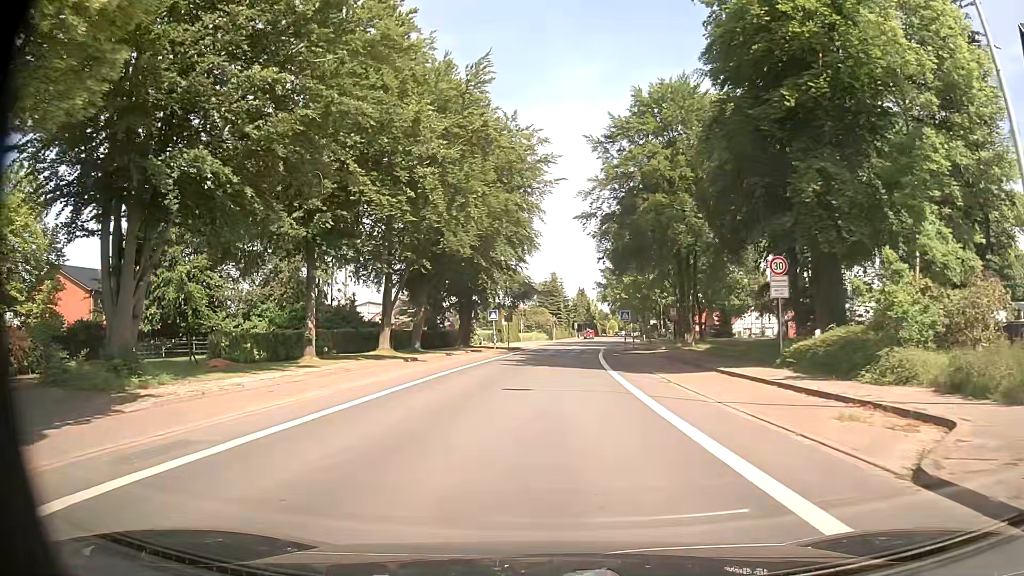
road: secondary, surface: asphalt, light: Day
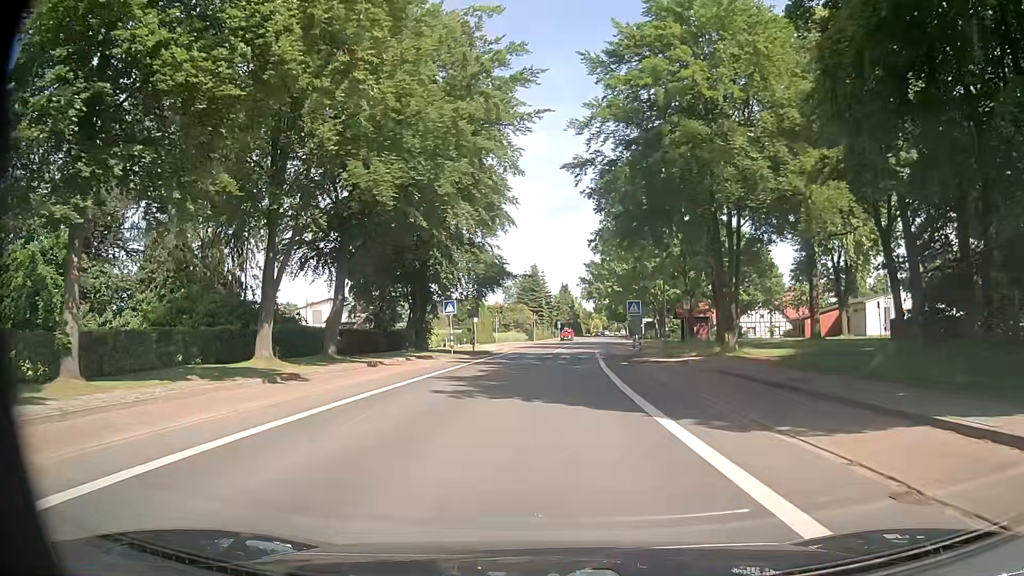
(+0.1, +14.5) m; +2°
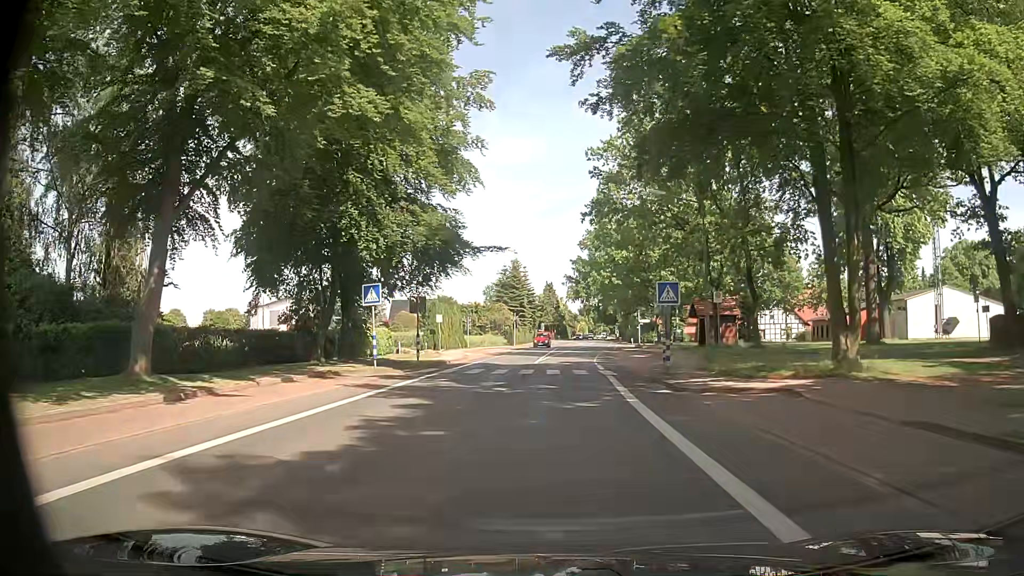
(0.0, +14.1) m; 0°
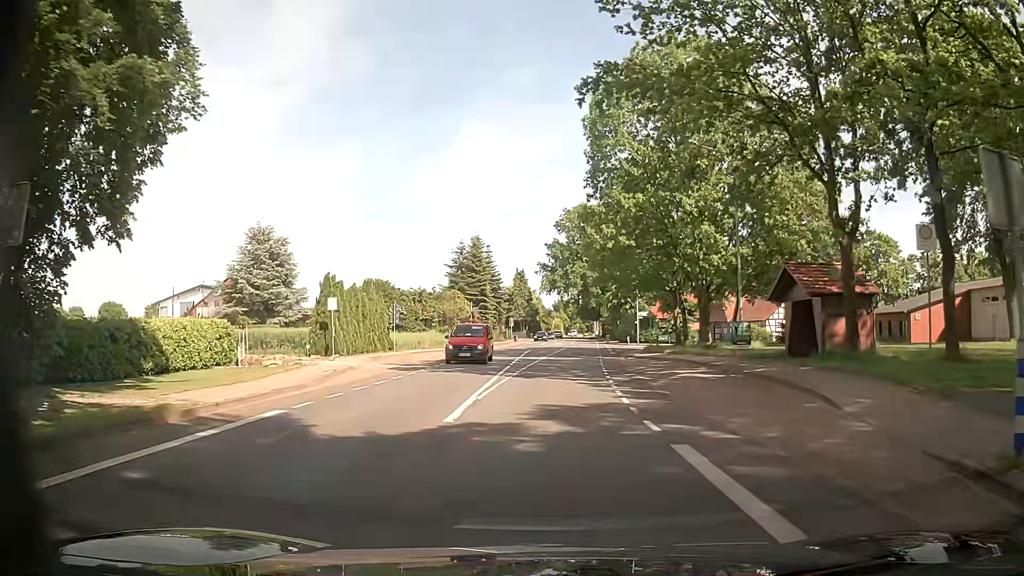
(+0.8, +24.0) m; +4°
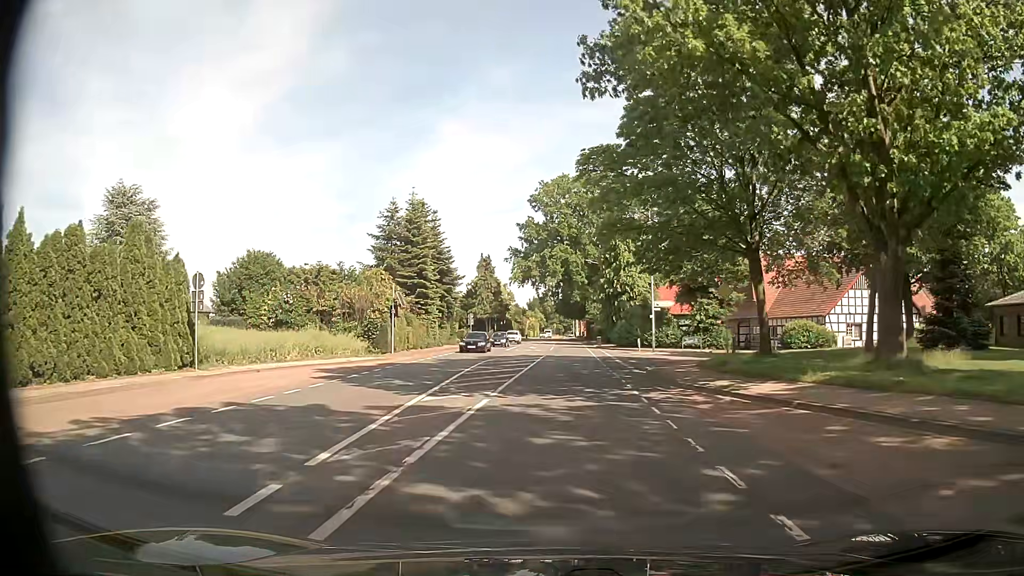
(+0.2, +25.3) m; +1°
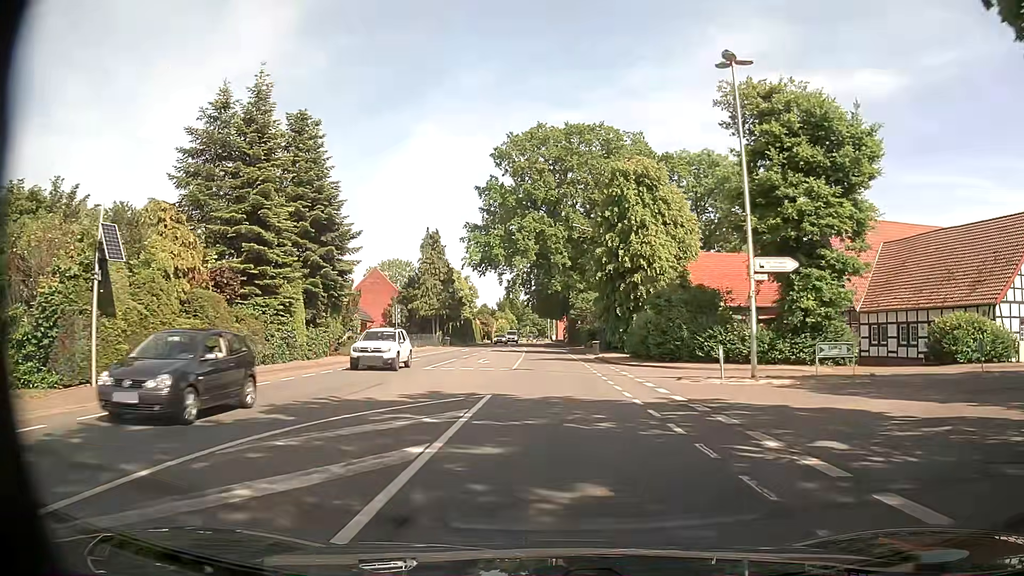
(+0.5, +28.2) m; +2°
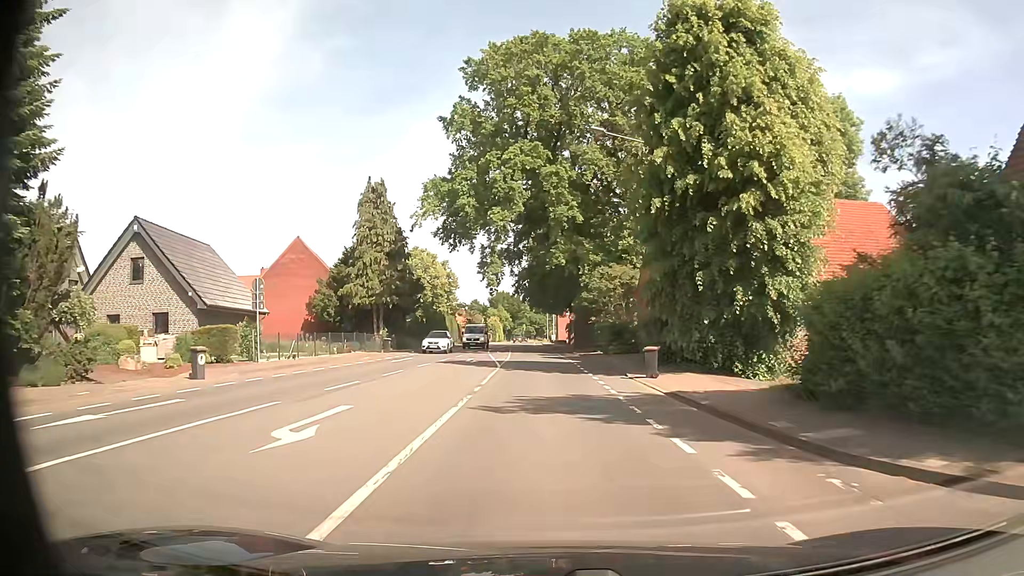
(+0.4, +25.5) m; +1°
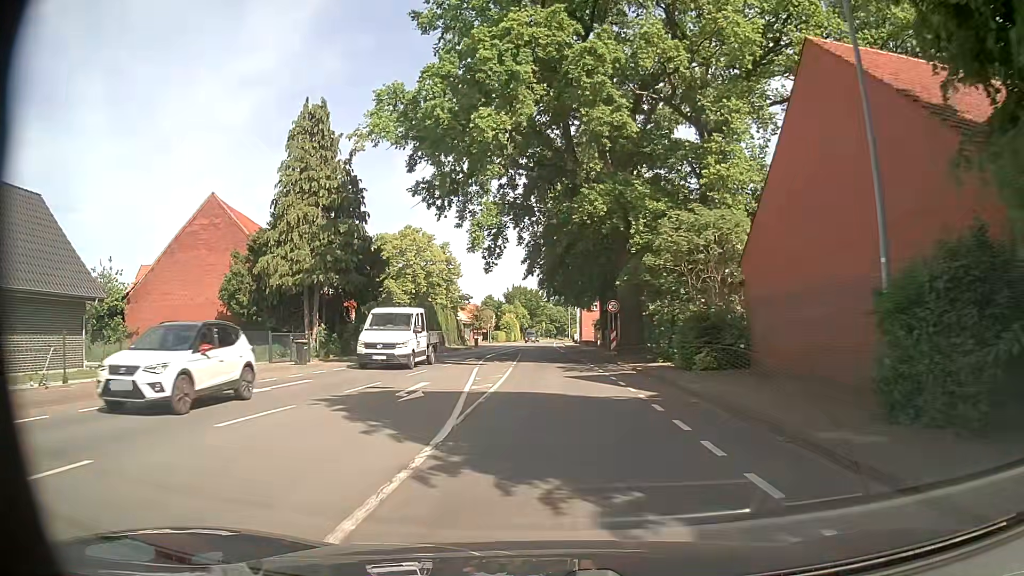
(-0.4, +18.8) m; -3°
(0, +10) (0, +20) (0, +30) (0, +40) (0, +50) (0, +60) (0, +70) (0, +80) (0, +90) (0, +100) m
